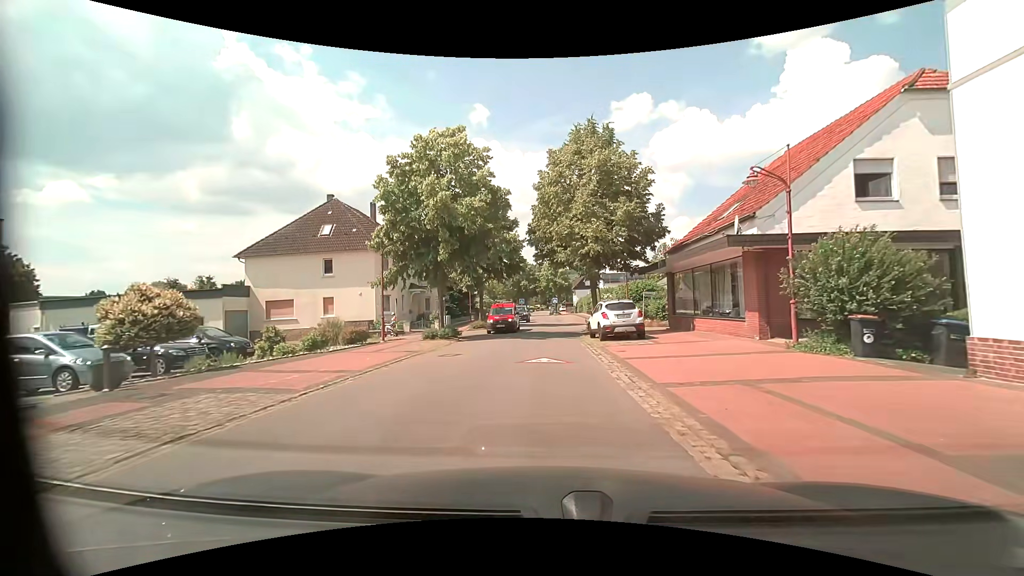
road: residential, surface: asphalt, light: Day
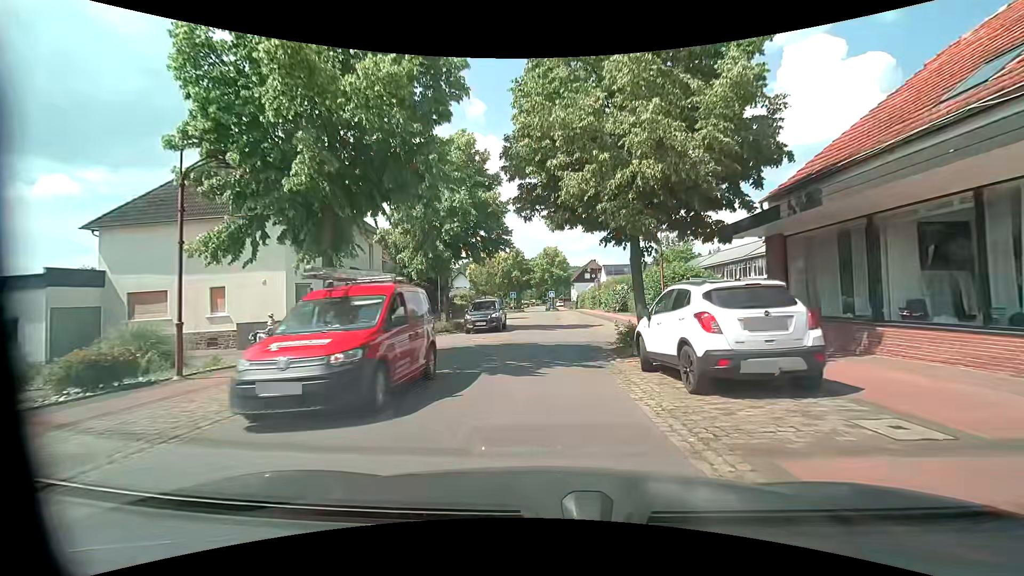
(0.0, +12.9) m; 0°
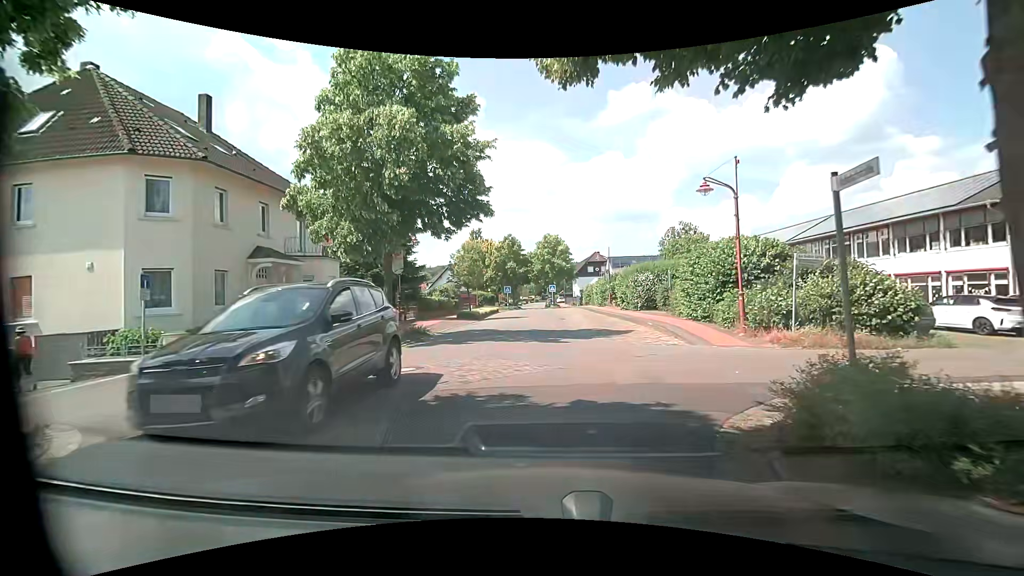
(0.0, +10.0) m; 0°
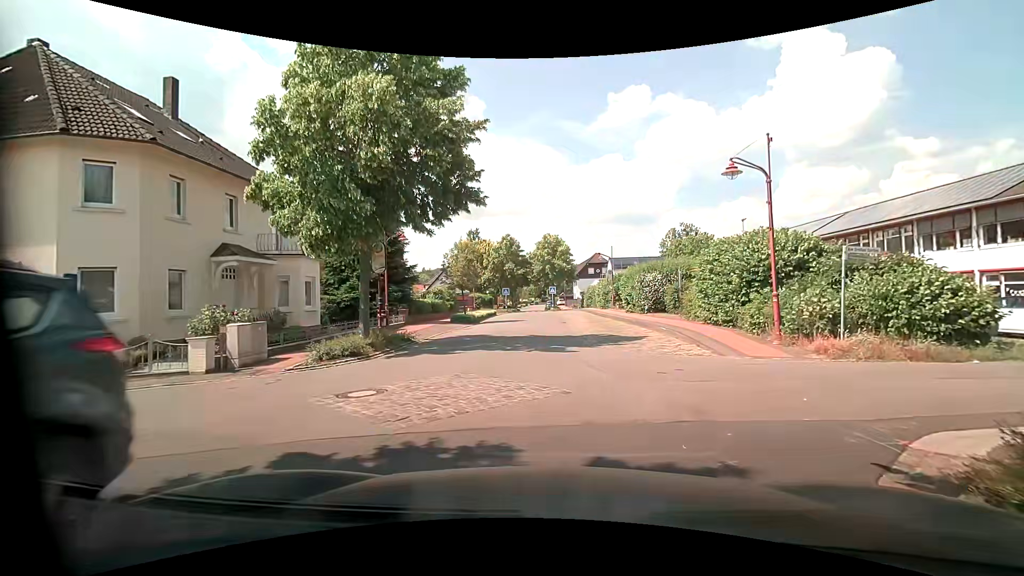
(0.0, +2.2) m; -1°
